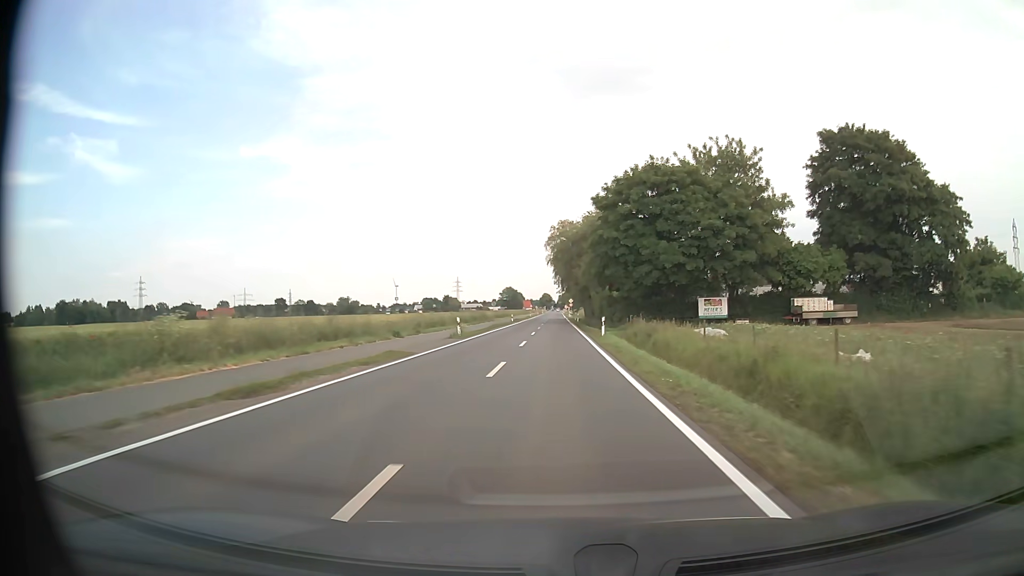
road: tertiary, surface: asphalt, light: Day
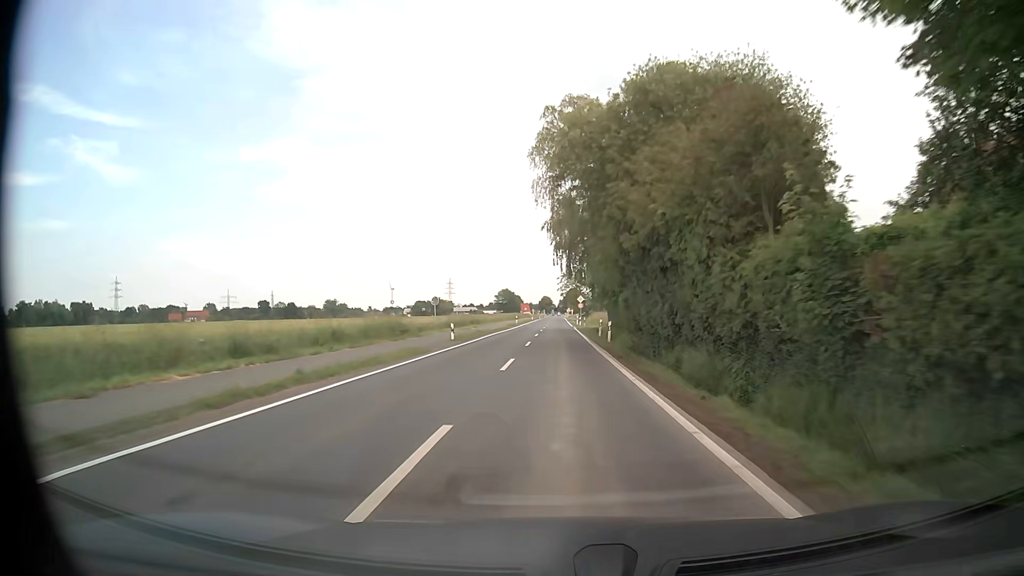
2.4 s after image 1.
(-0.1, +45.9) m; -1°
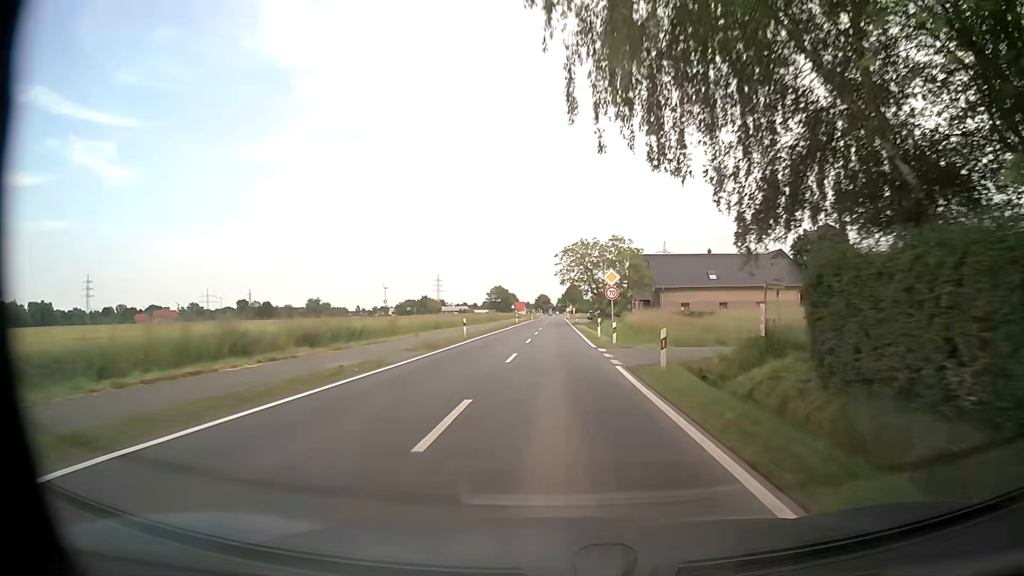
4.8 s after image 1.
(+0.3, +45.7) m; 0°
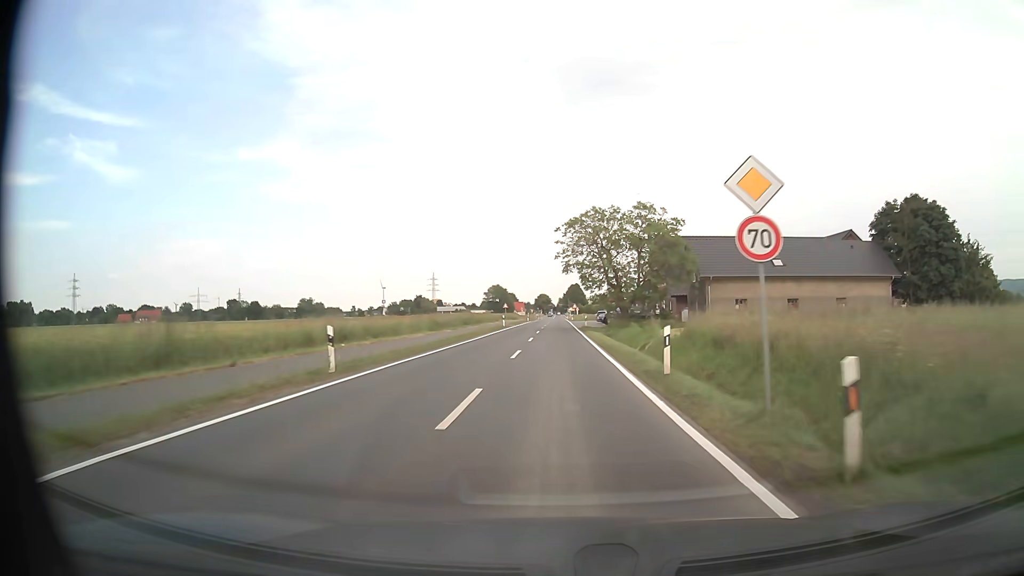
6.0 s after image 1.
(+0.3, +22.9) m; +1°
(0, +10) (0, +20) (0, +30) (0, +40) (0, +50) (0, +60) (0, +70) (0, +80) (0, +90) (0, +100) m
